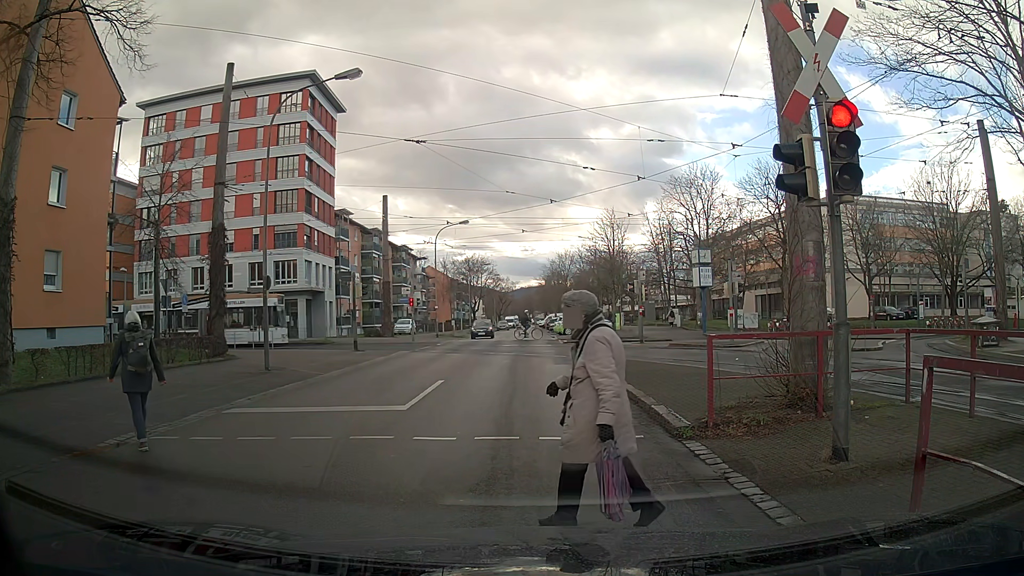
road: residential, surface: asphalt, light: Day
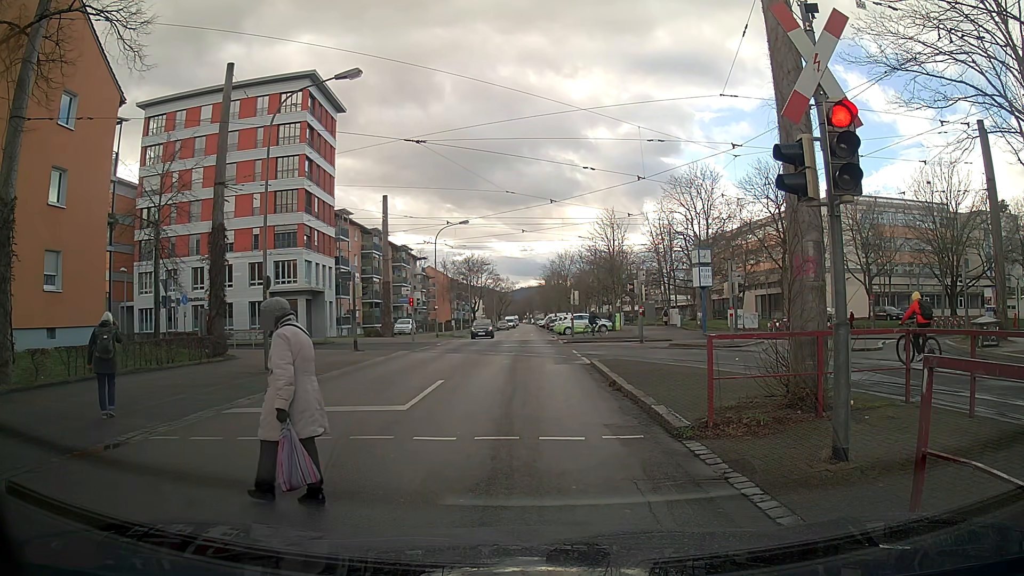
(0.0, 0.0) m; 0°
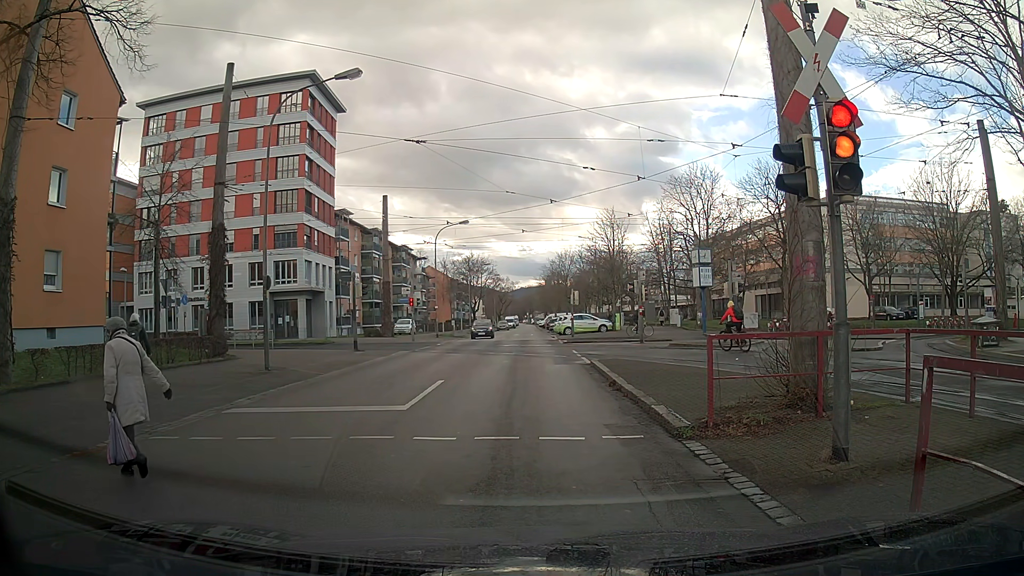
(0.0, 0.0) m; 0°
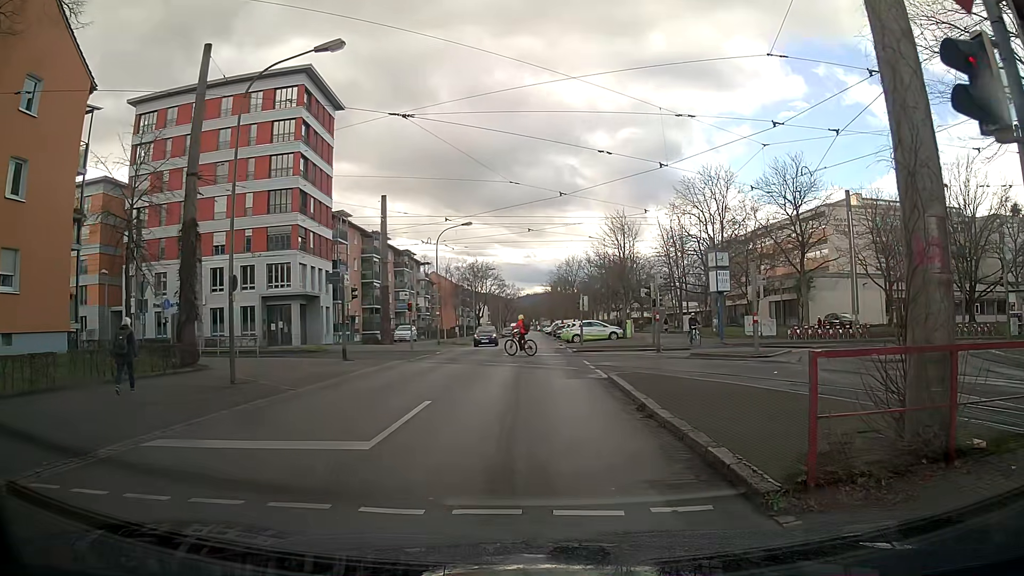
(0.0, +3.0) m; -1°
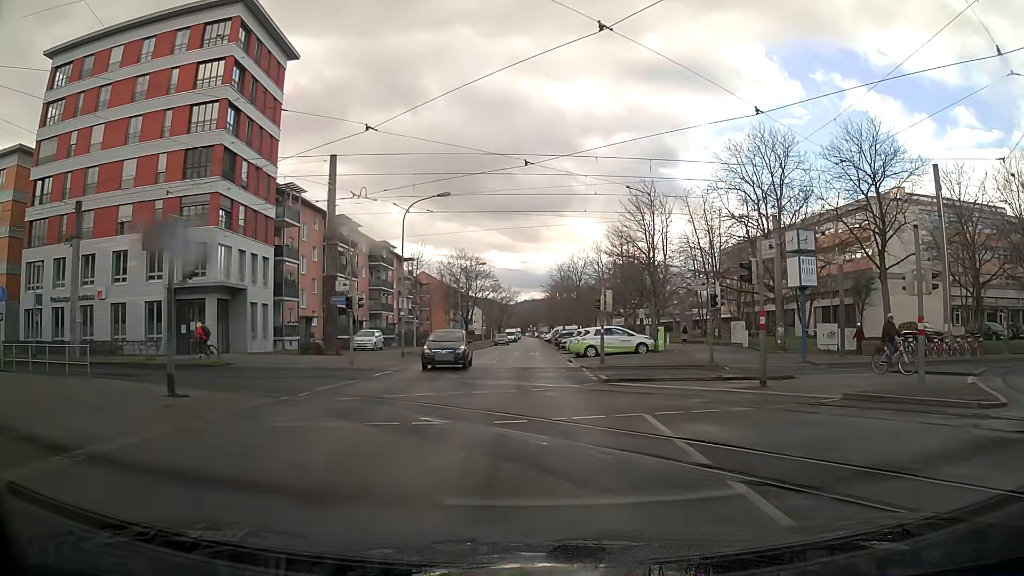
(-0.1, +13.8) m; -1°
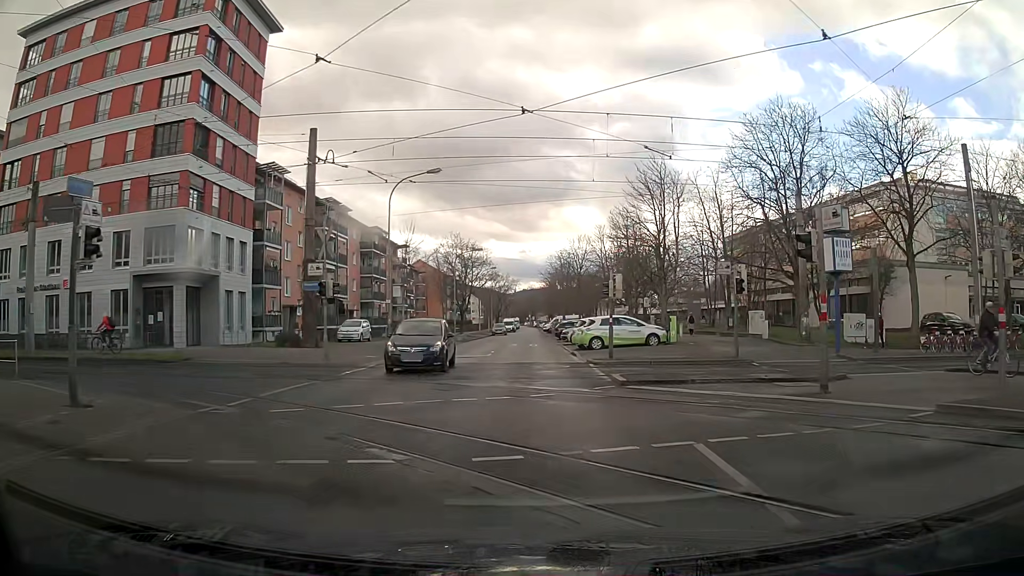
(0.0, +3.5) m; 0°
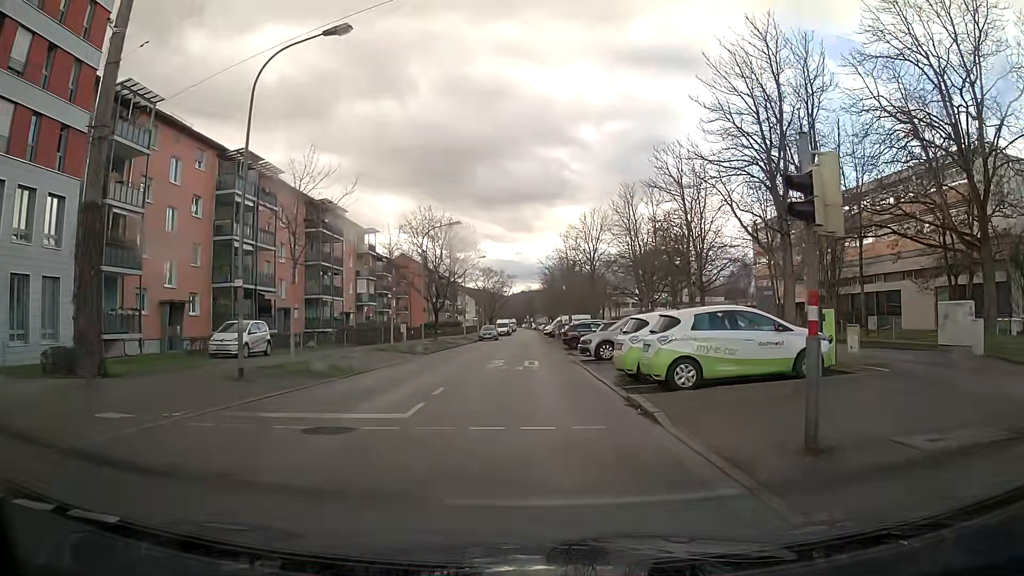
(+0.2, +18.3) m; 0°
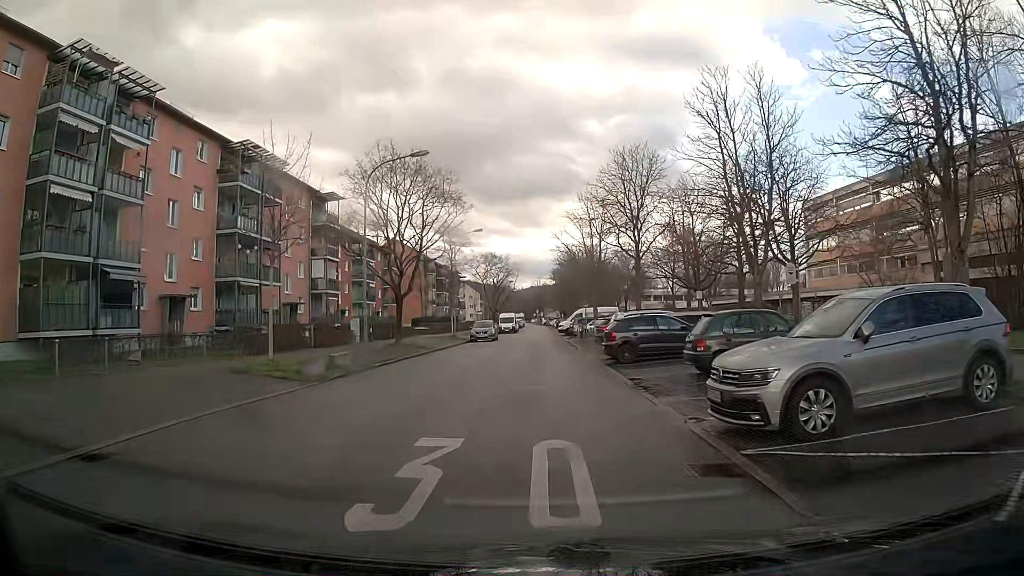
(-0.2, +18.7) m; -1°
(0, +10) (0, +20) (0, +30) (0, +40) (+1, +50) (+1, +60) (+1, +70) (+1, +80) (+1, +90) (+1, +100) m
